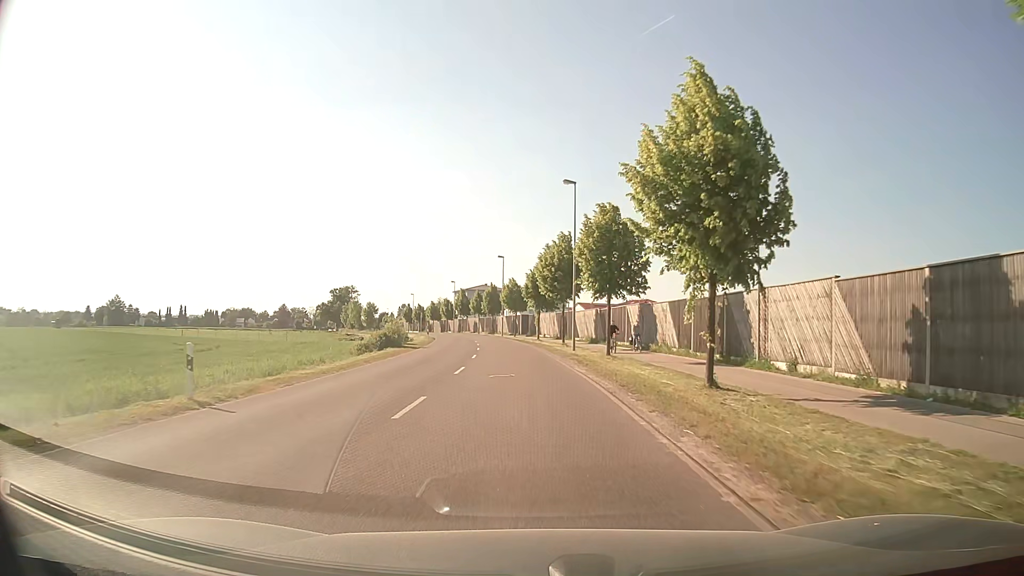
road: secondary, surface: asphalt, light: Day
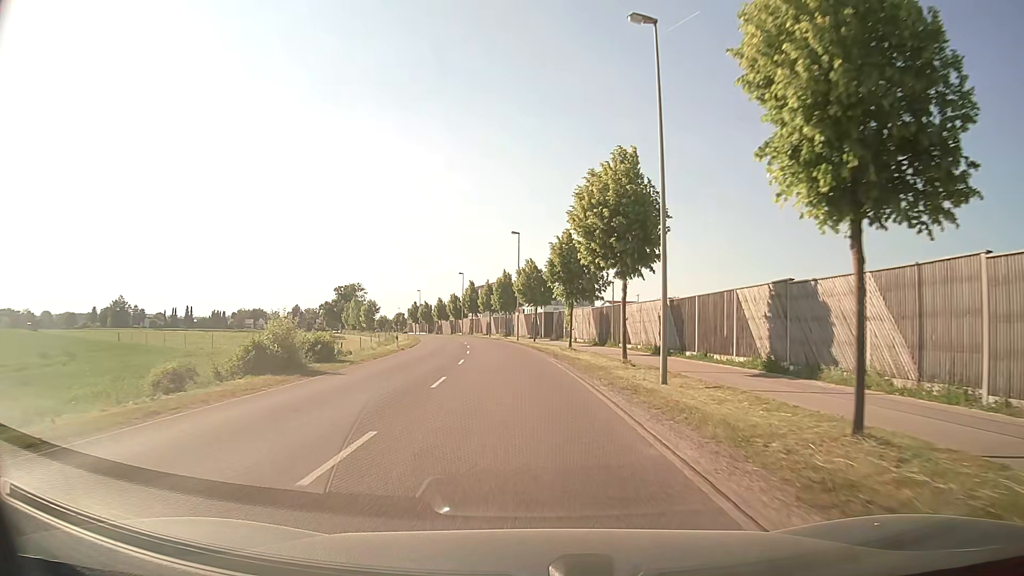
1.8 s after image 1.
(-0.4, +22.3) m; -2°
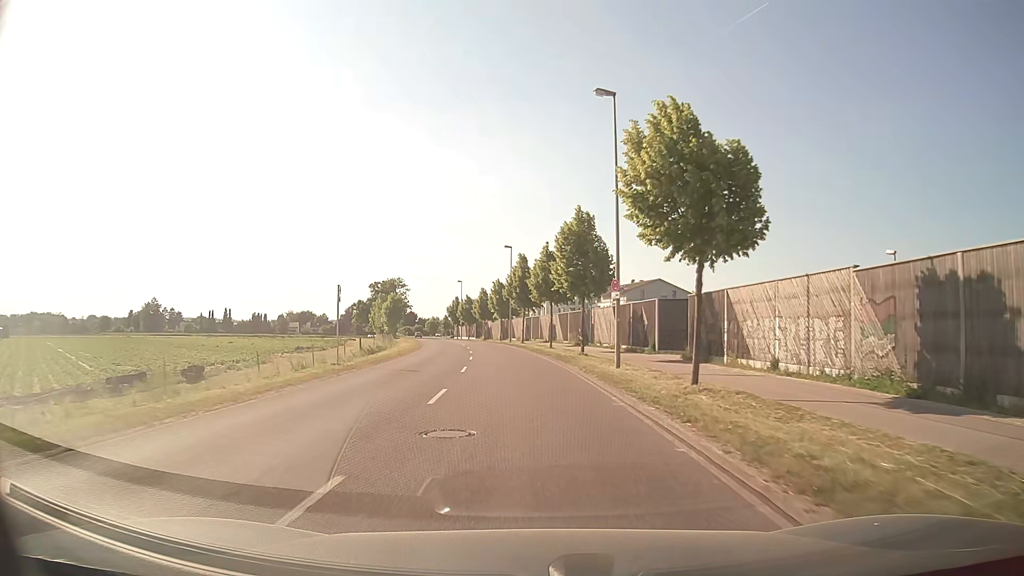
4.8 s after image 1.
(-2.1, +38.7) m; -6°
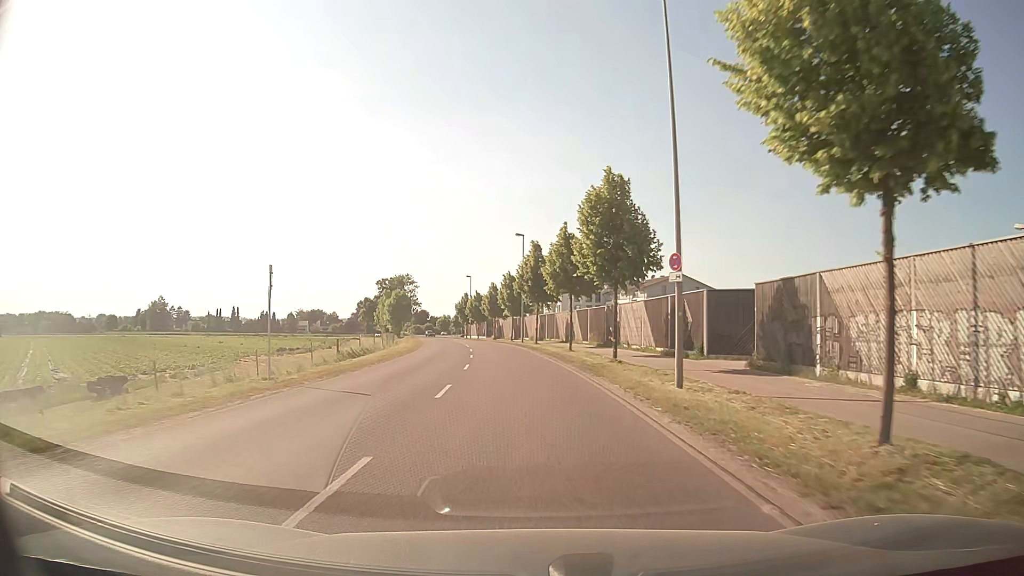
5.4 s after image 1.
(0.0, +8.0) m; -1°
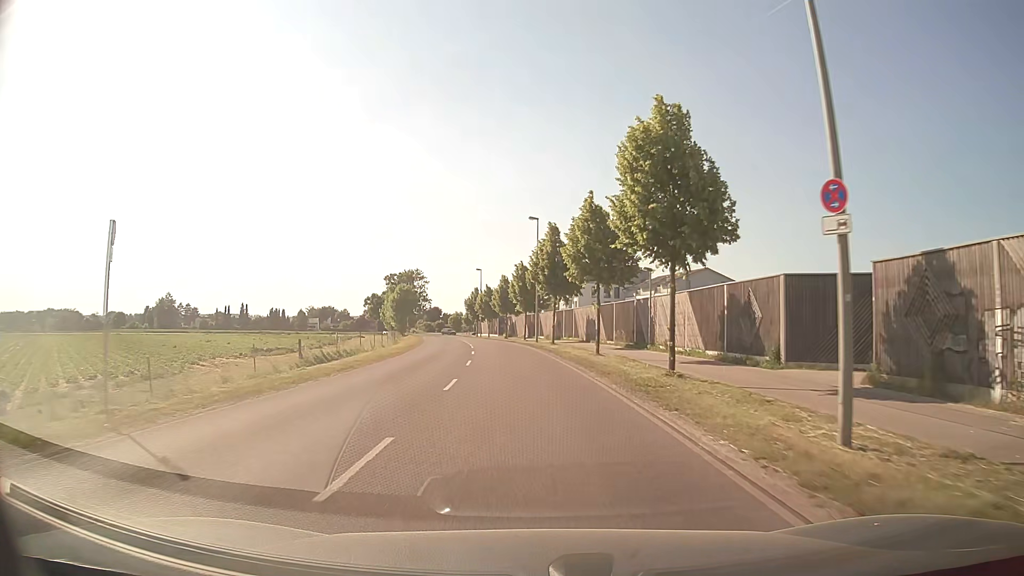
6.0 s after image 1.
(-0.1, +7.9) m; -2°
